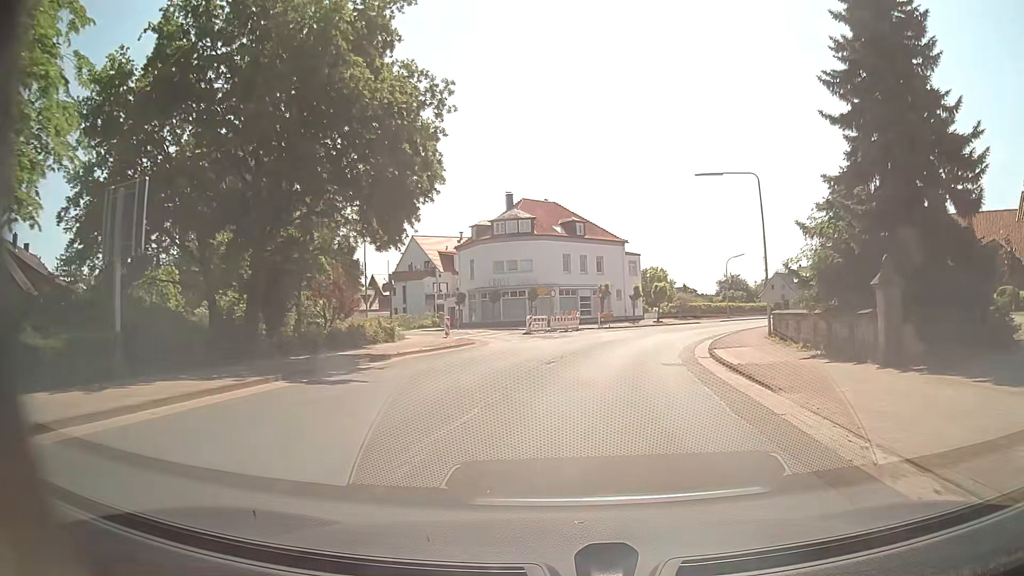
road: secondary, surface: asphalt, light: Day
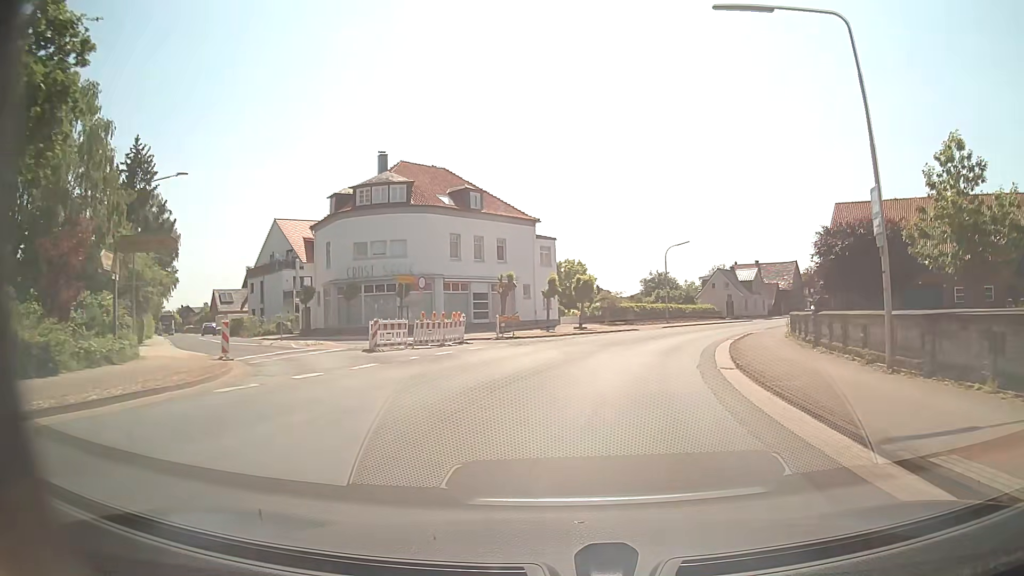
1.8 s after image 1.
(+1.2, +18.3) m; +7°
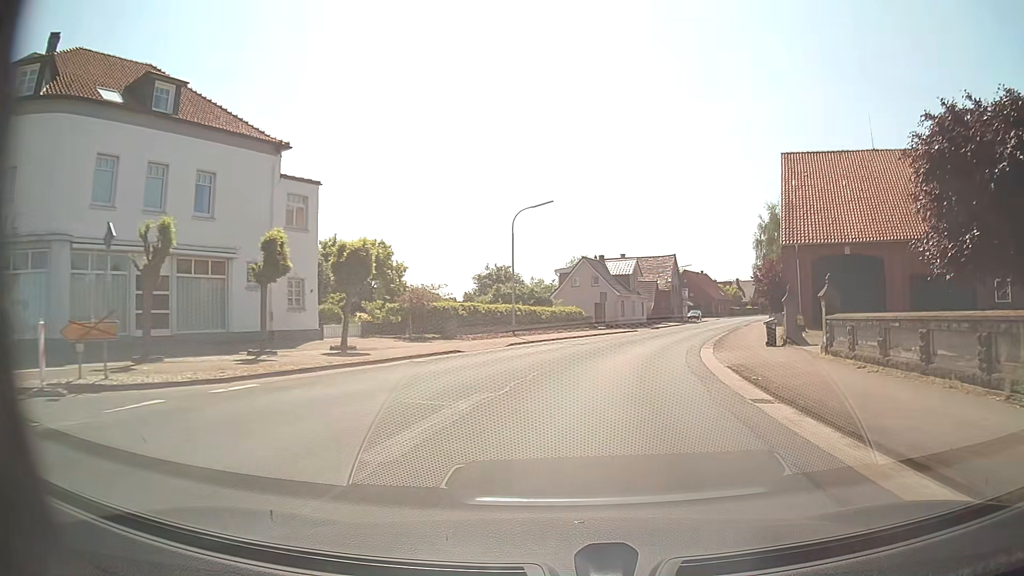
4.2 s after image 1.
(+3.3, +25.3) m; +14°
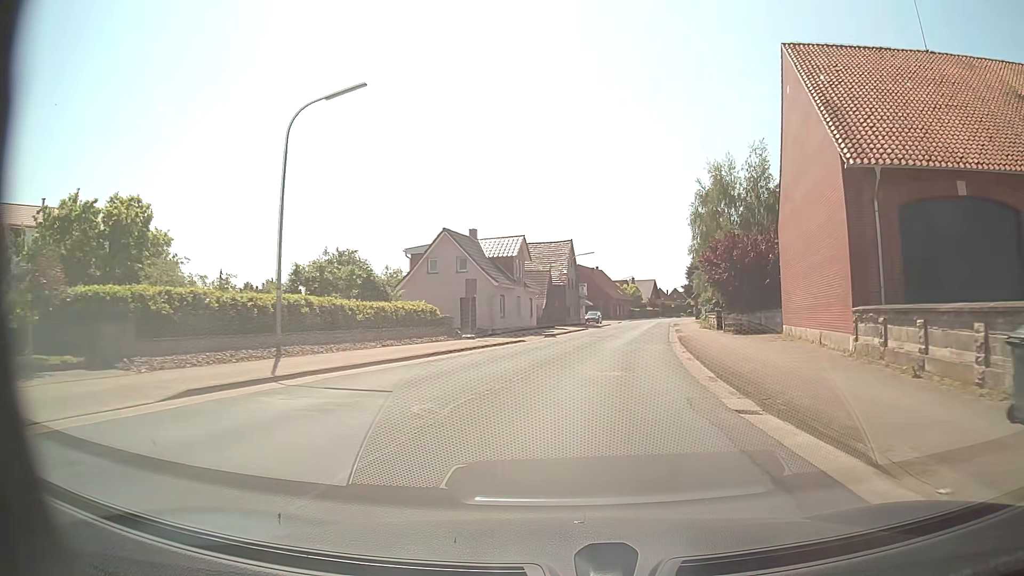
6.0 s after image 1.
(+1.9, +20.1) m; +10°
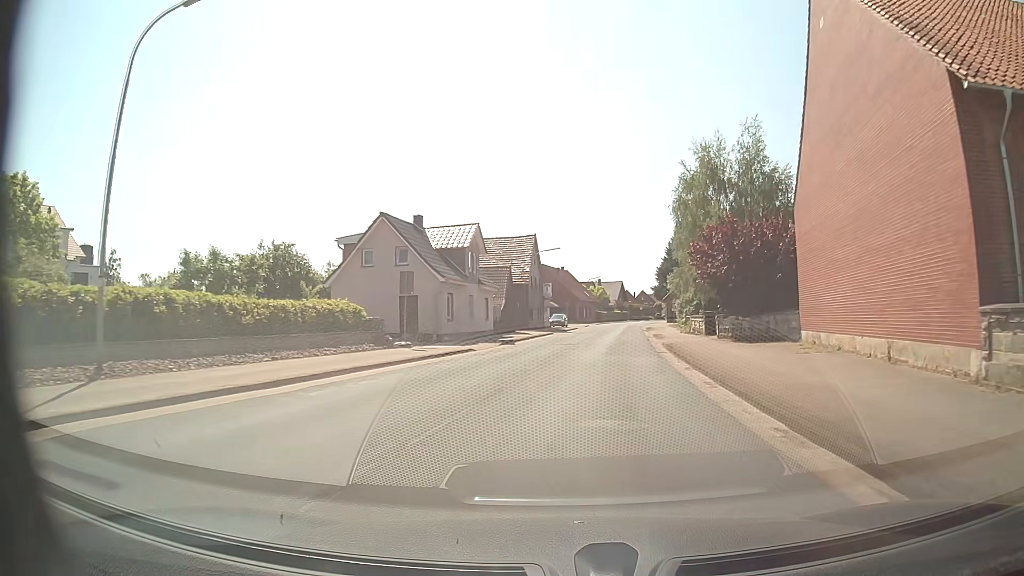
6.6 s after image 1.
(+0.2, +7.1) m; +3°
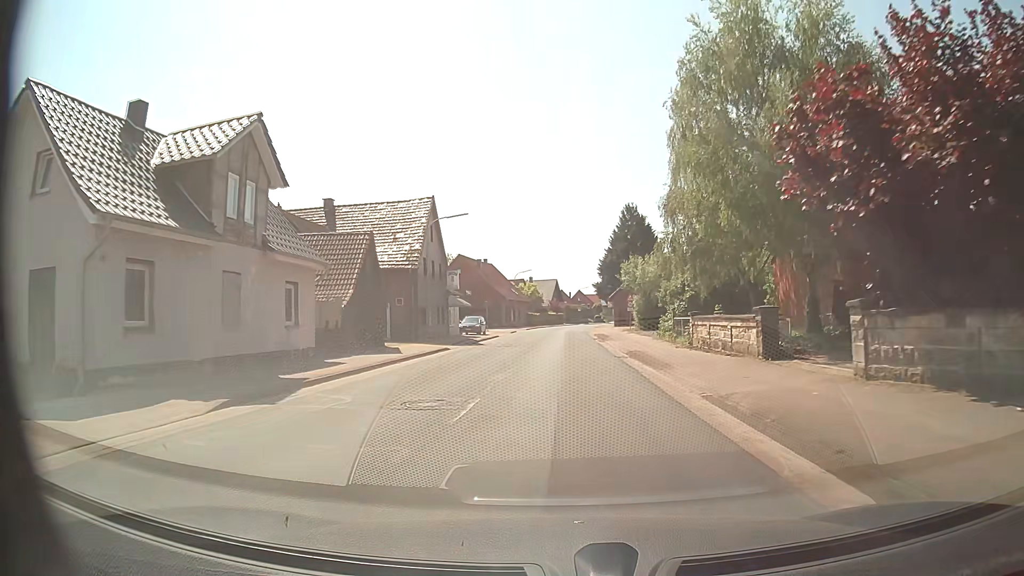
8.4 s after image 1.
(+1.5, +22.3) m; +6°
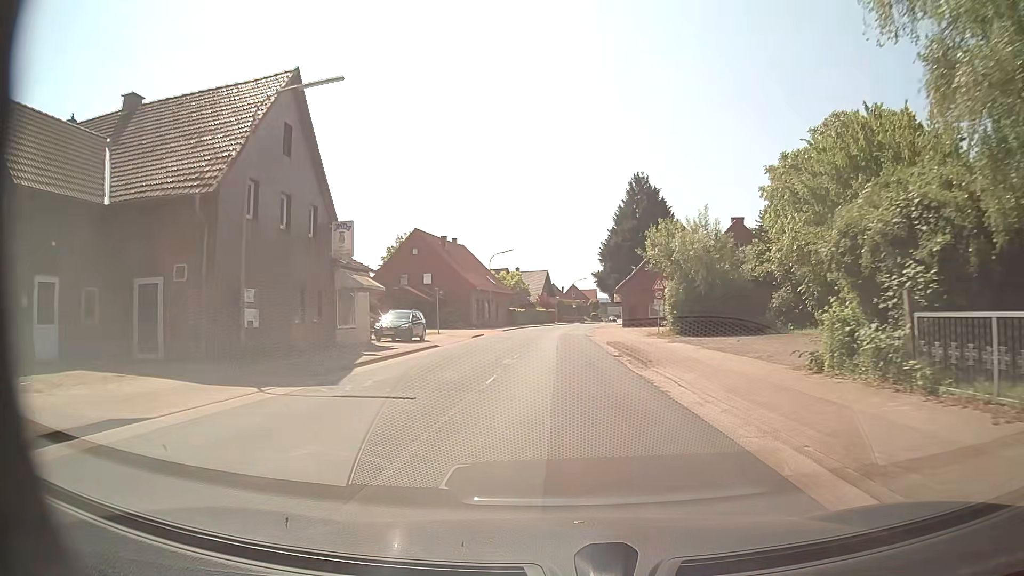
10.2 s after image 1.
(0.0, +23.4) m; 0°
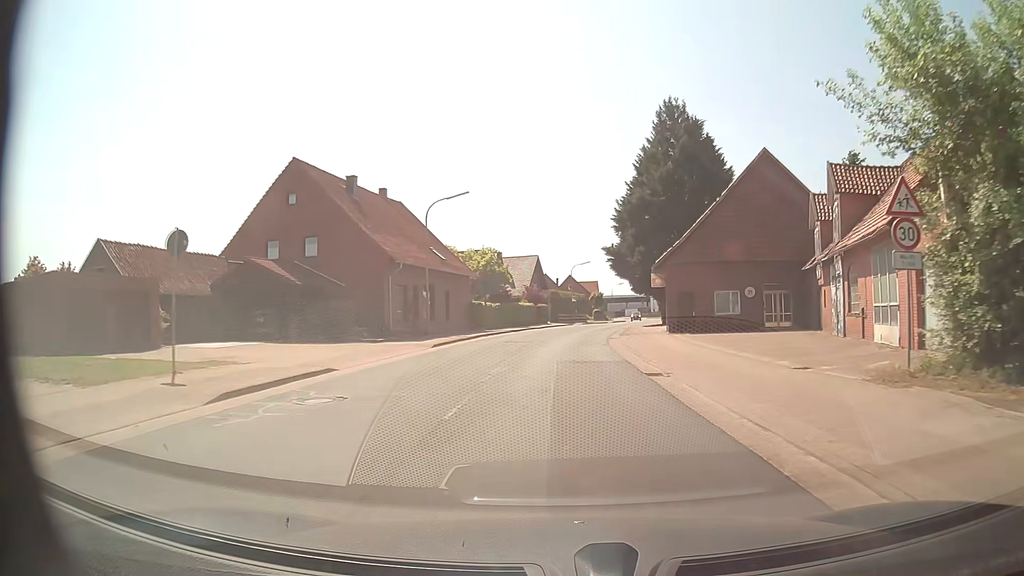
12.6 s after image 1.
(0.0, +31.0) m; 0°
(0, +10) (0, +20) (+1, +30) (+1, +40) (+3, +50) (+4, +60) (+6, +70) (+9, +79) (+11, +89) (+13, +99) m
